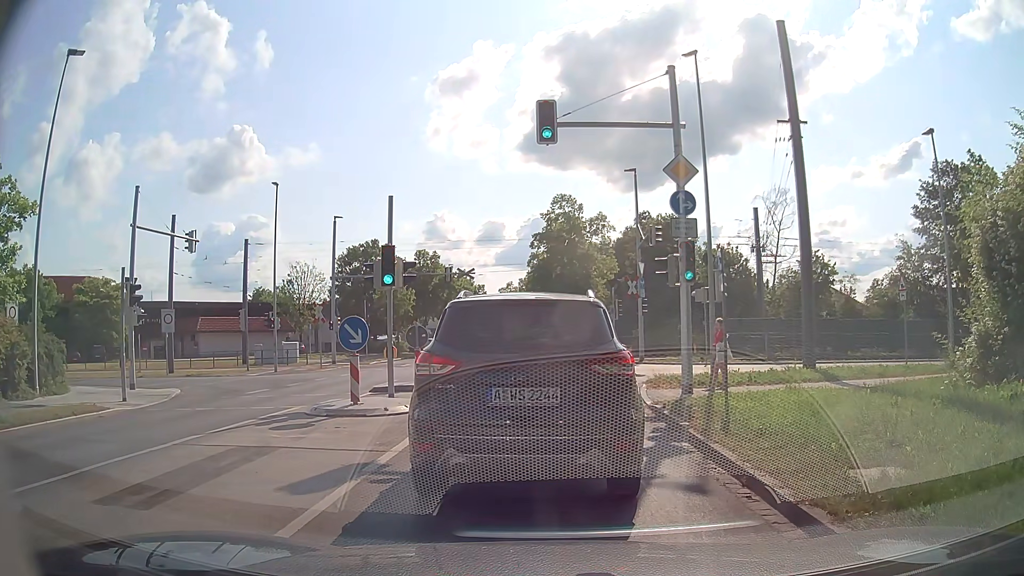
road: tertiary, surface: asphalt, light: Day
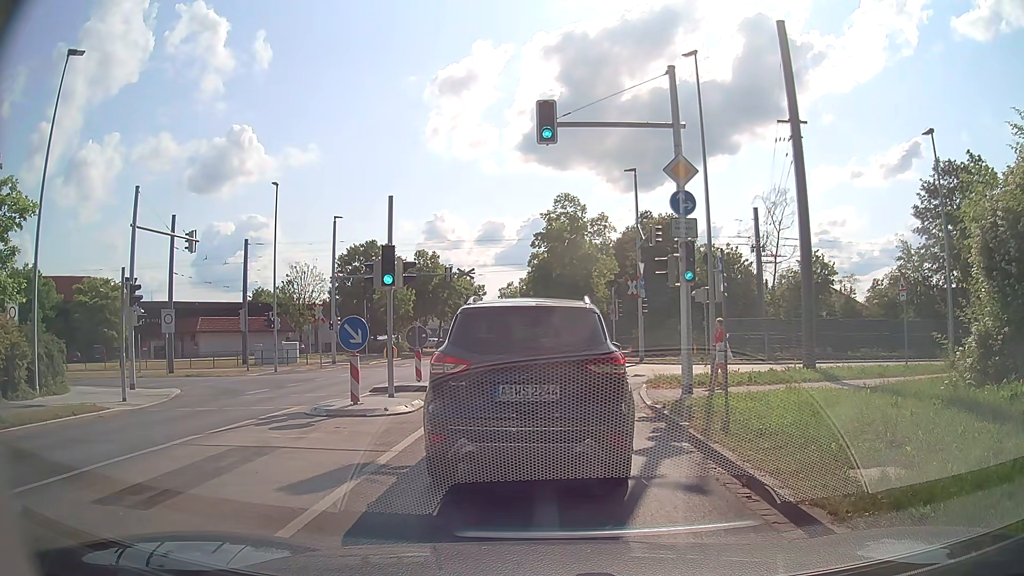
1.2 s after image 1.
(0.0, 0.0) m; 0°
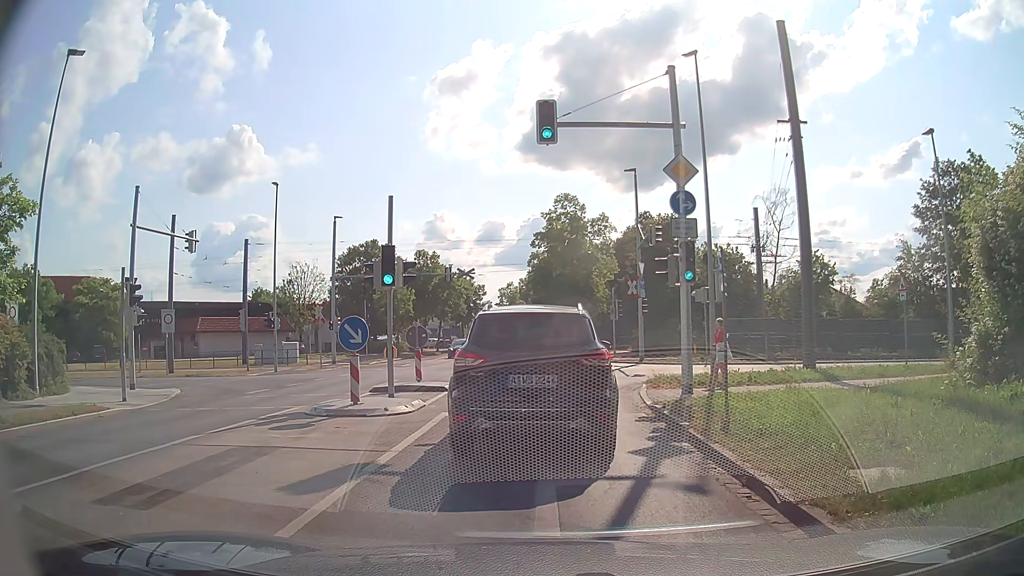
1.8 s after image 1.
(0.0, 0.0) m; 0°
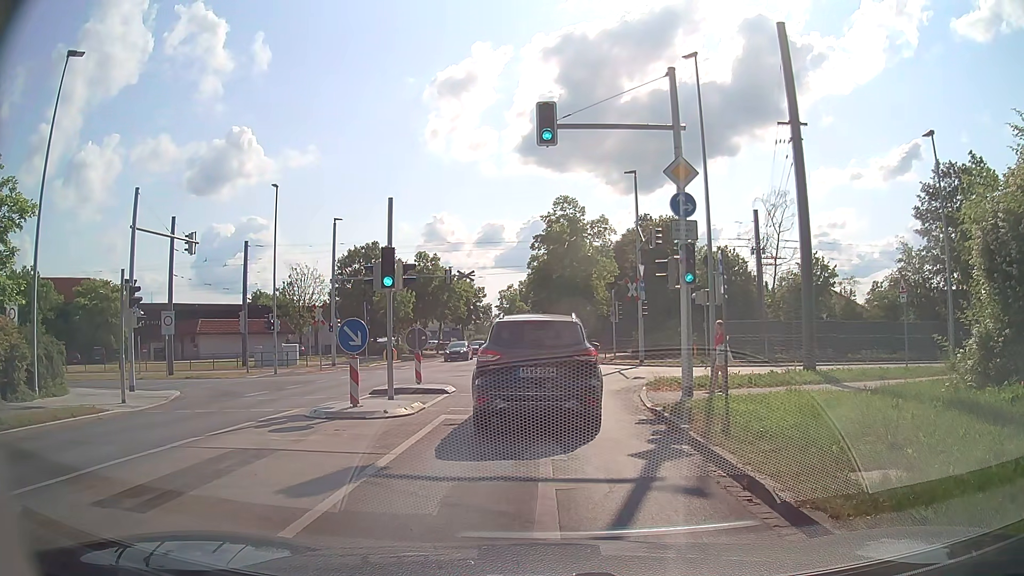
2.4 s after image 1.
(0.0, 0.0) m; 0°
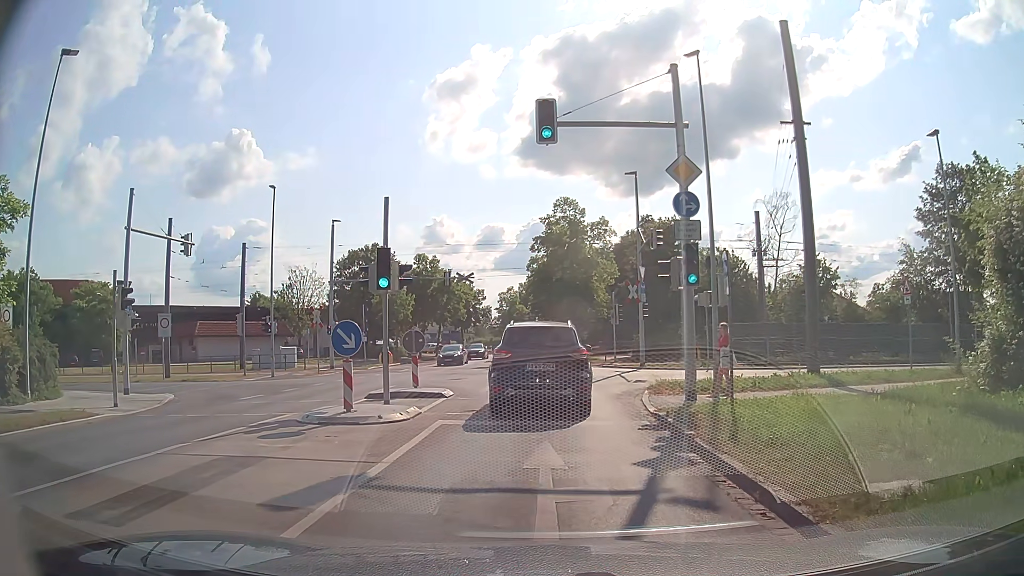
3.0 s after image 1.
(0.0, +0.5) m; 0°
